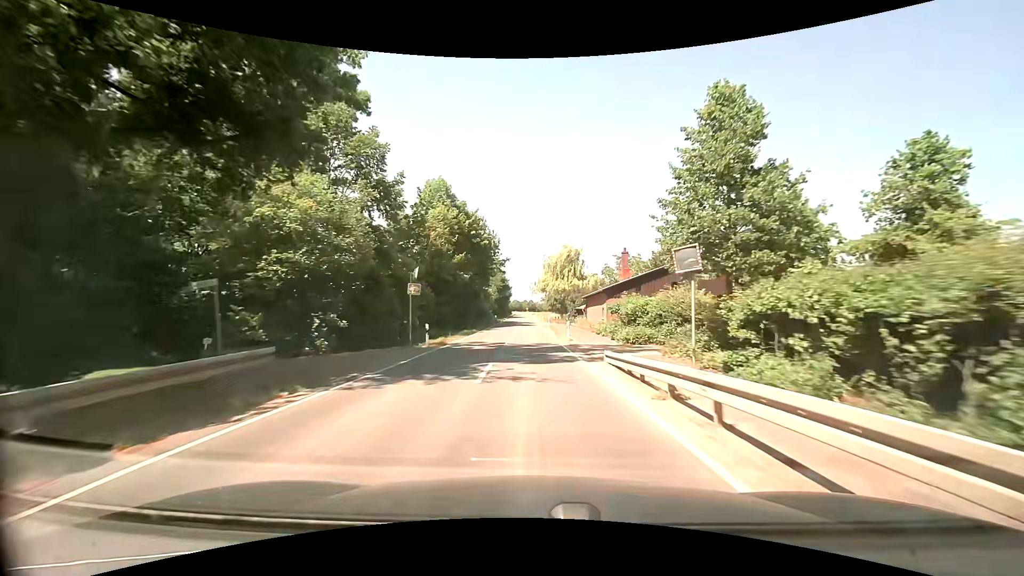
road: secondary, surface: asphalt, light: Day
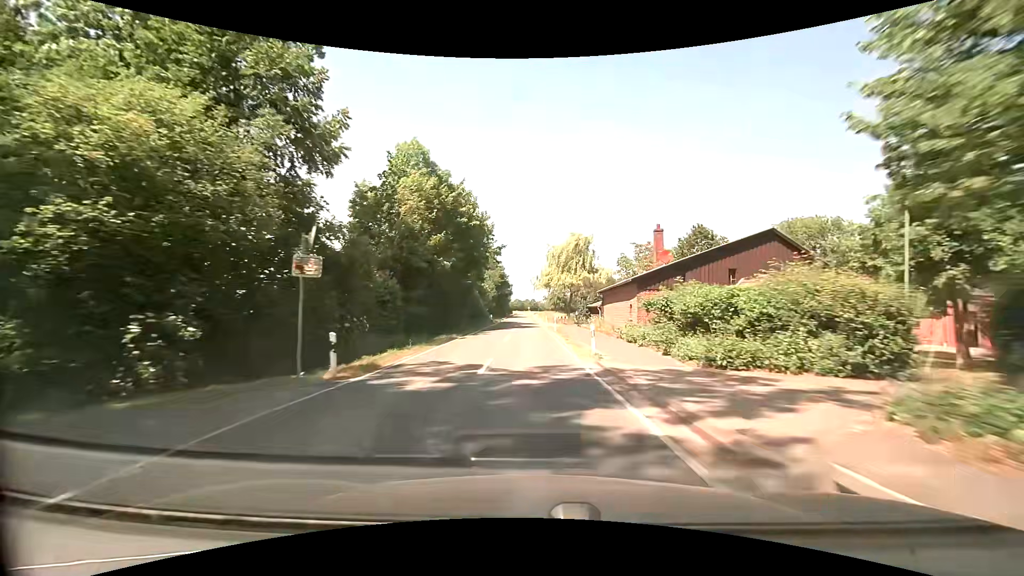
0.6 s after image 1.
(-0.1, +10.9) m; 0°
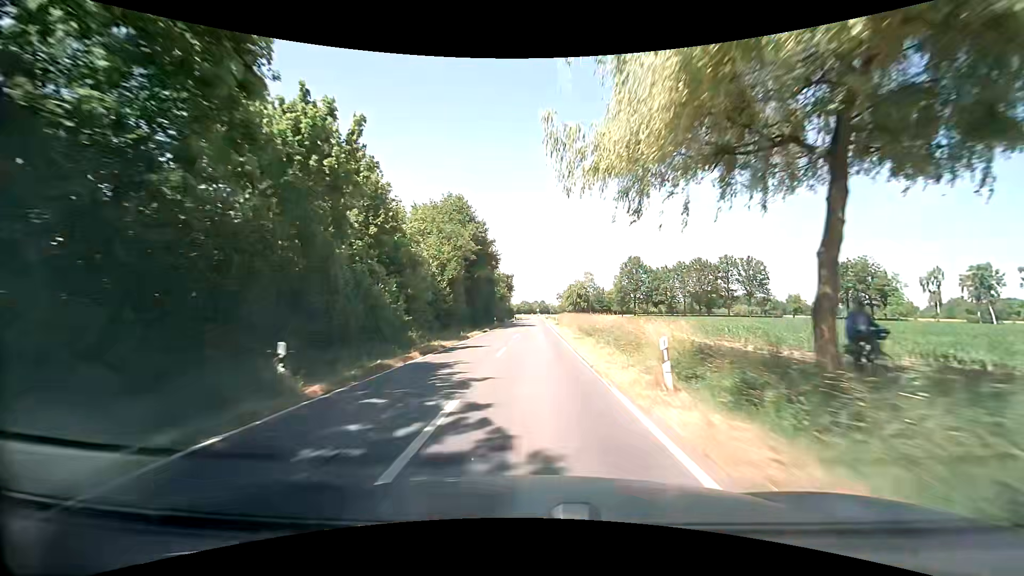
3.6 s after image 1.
(-1.0, +55.9) m; -1°
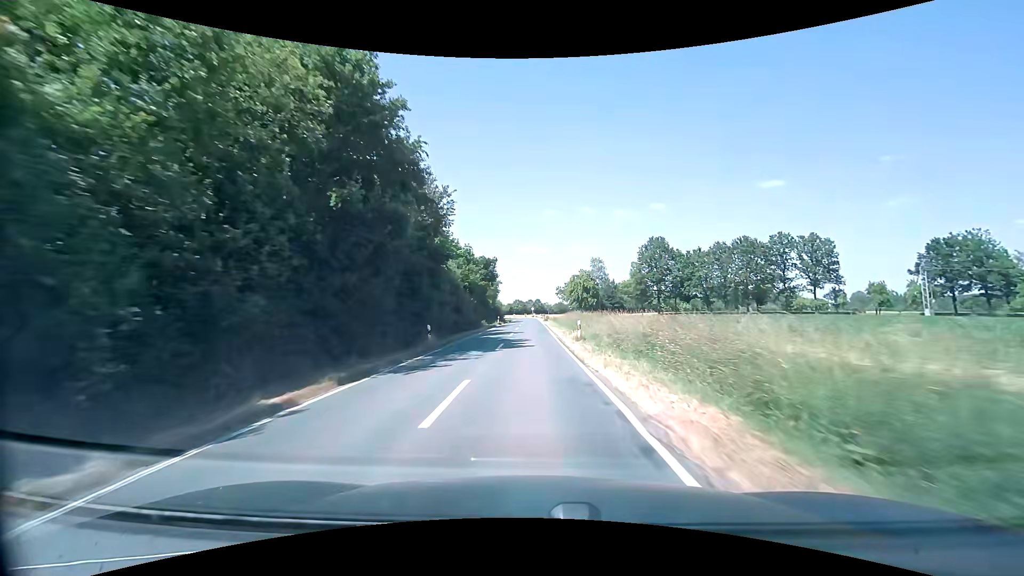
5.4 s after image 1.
(0.0, +34.1) m; +1°
(0, +10) (0, +20) (0, +30) (0, +40) (0, +50) (0, +60) (-1, +70) (-1, +80) (-1, +90) (-1, +100) m
